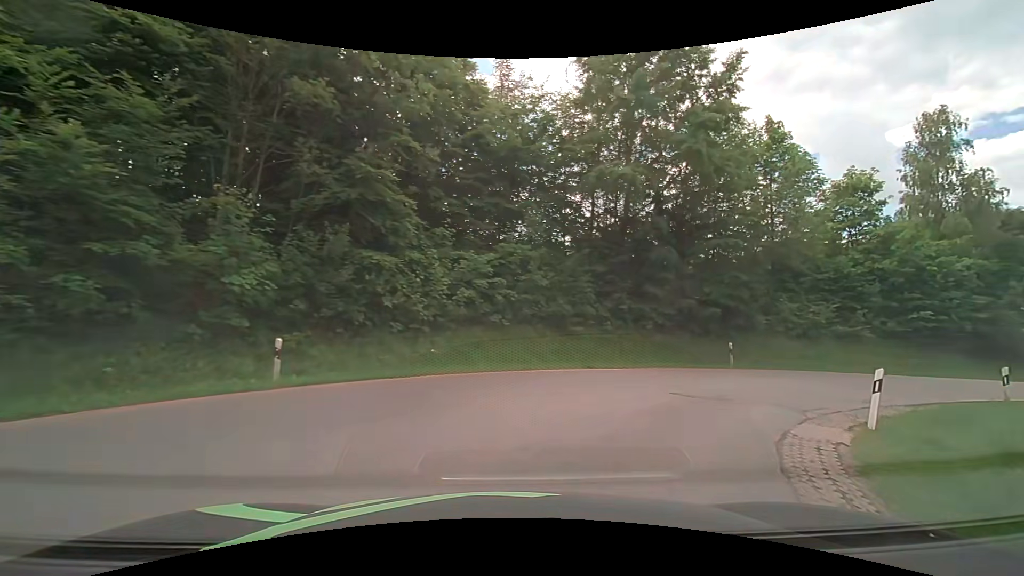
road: tertiary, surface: asphalt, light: Day
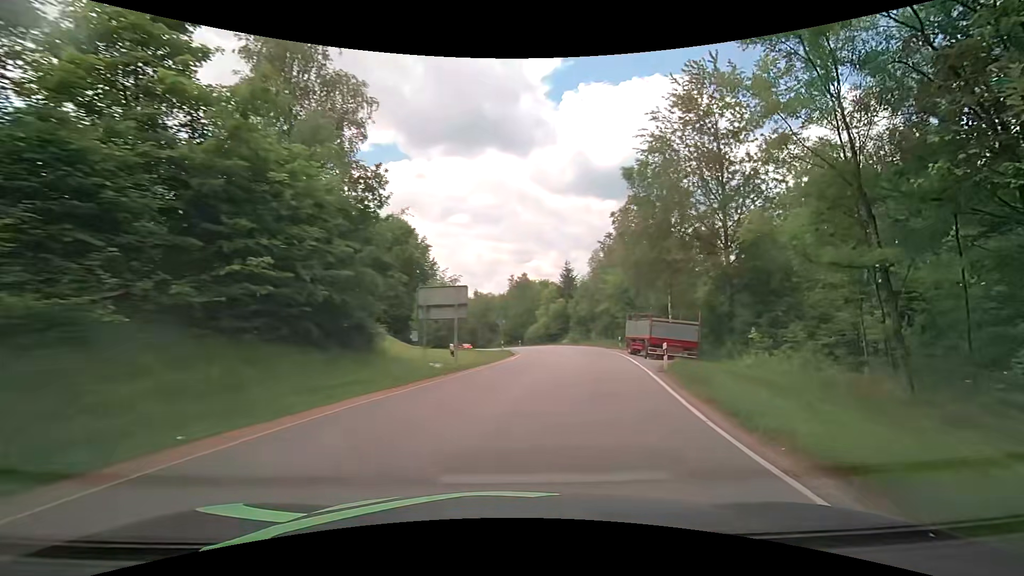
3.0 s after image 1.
(+12.1, +17.8) m; +68°
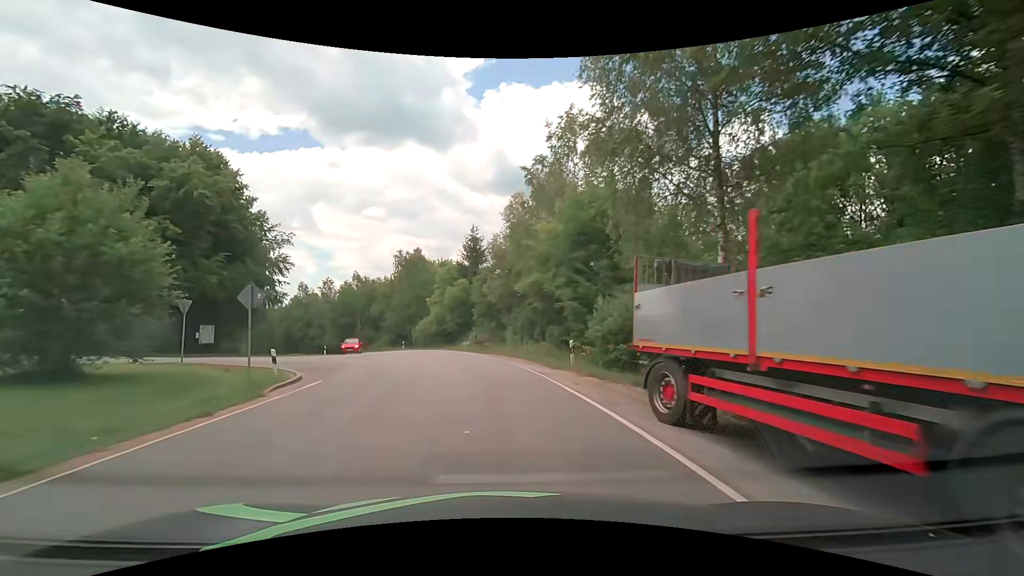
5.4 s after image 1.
(+4.2, +25.4) m; +10°
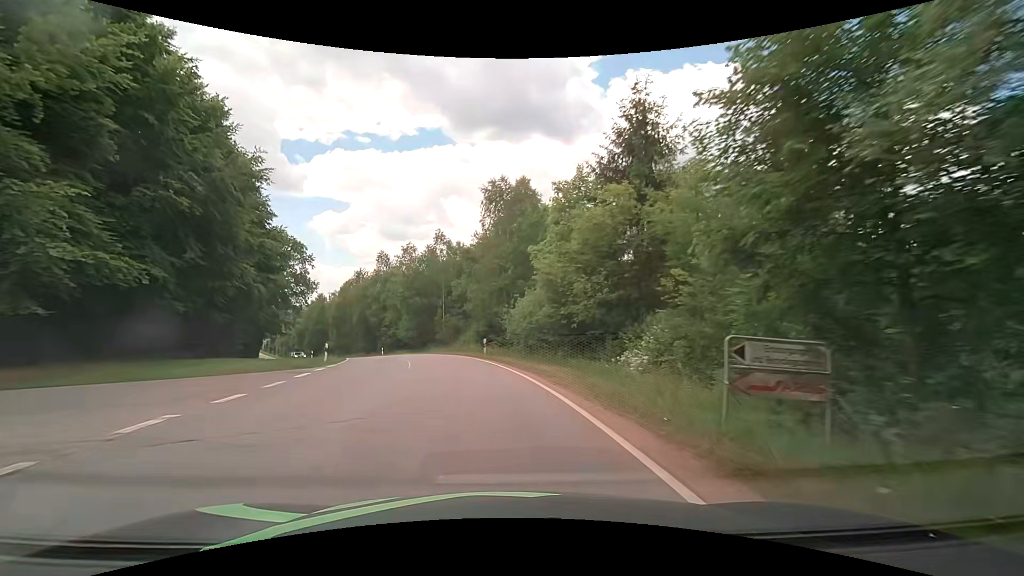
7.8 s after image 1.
(-3.5, +31.4) m; -14°
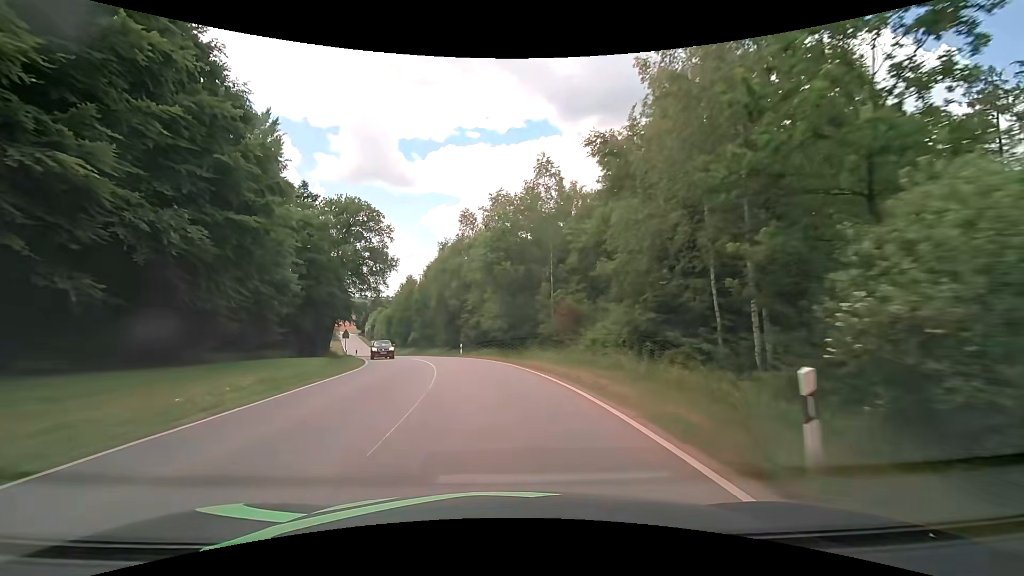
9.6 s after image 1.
(-2.7, +23.1) m; -13°
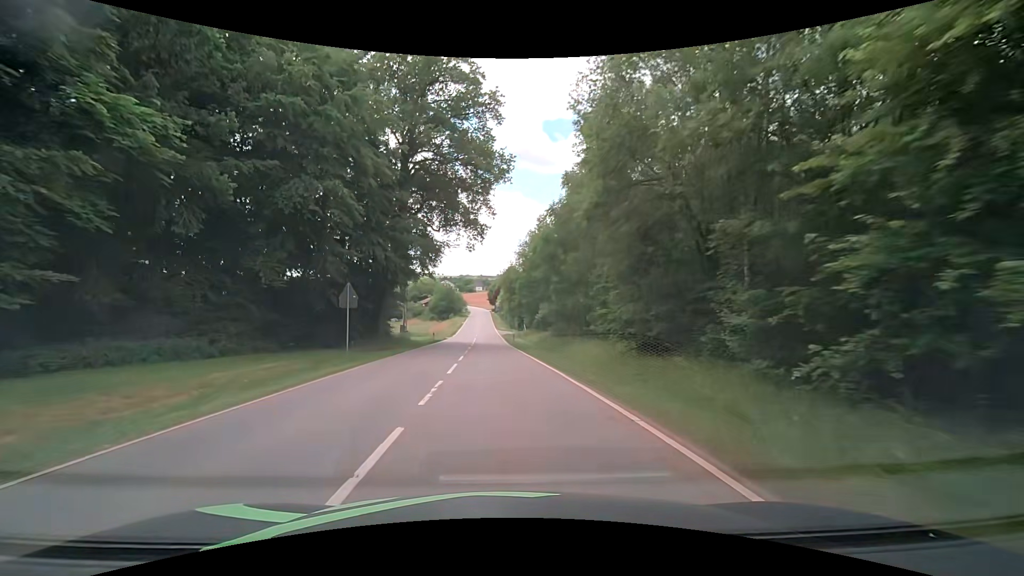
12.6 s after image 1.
(-5.7, +39.8) m; -17°
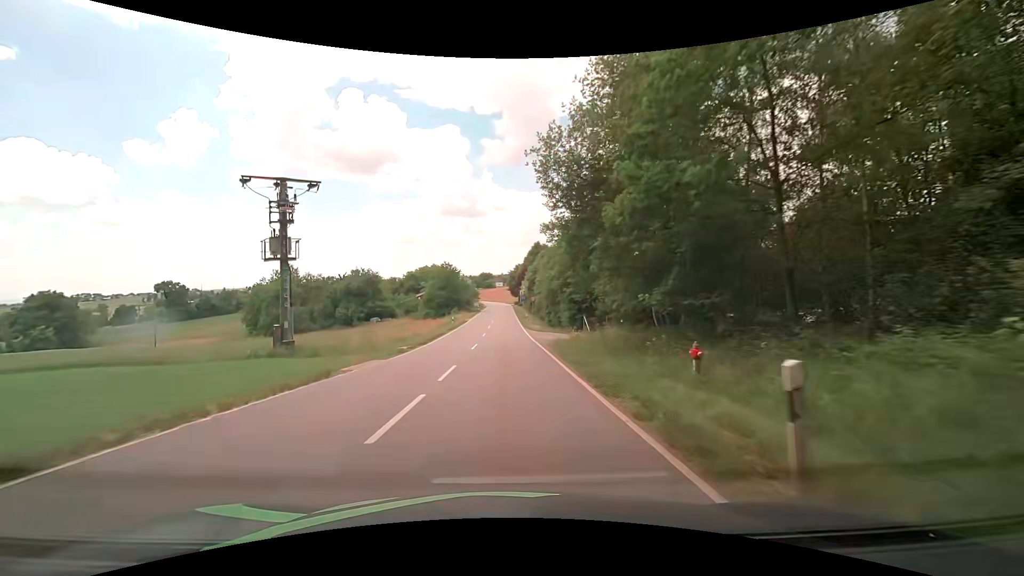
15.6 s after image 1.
(-1.0, +45.5) m; -3°
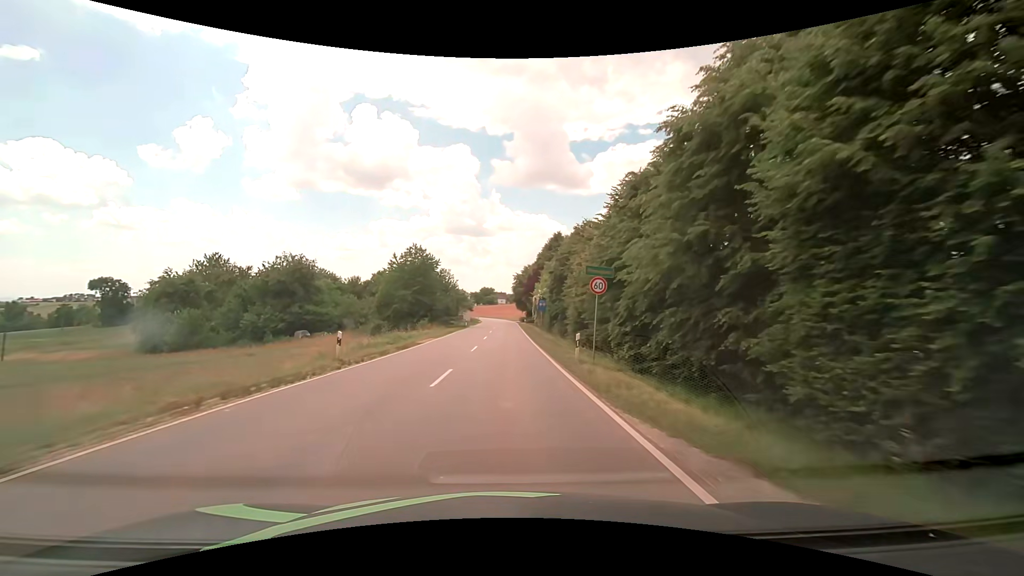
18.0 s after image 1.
(+0.2, +37.1) m; 0°
(0, +10) (0, +20) (0, +30) (0, +40) (0, +50) (0, +60) (0, +70) (0, +80) (0, +90) (0, +100) m
